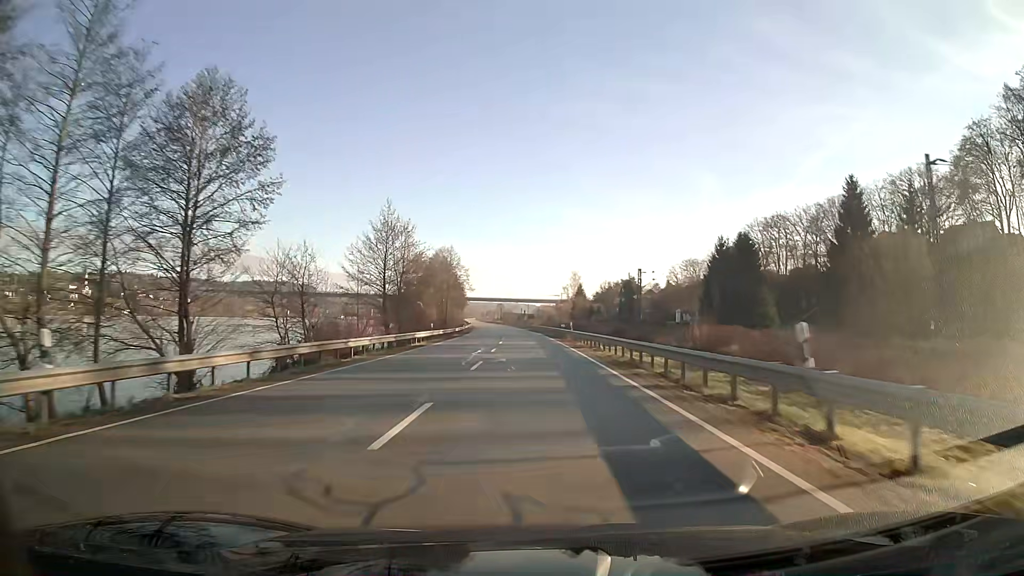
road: unclassified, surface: asphalt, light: Day
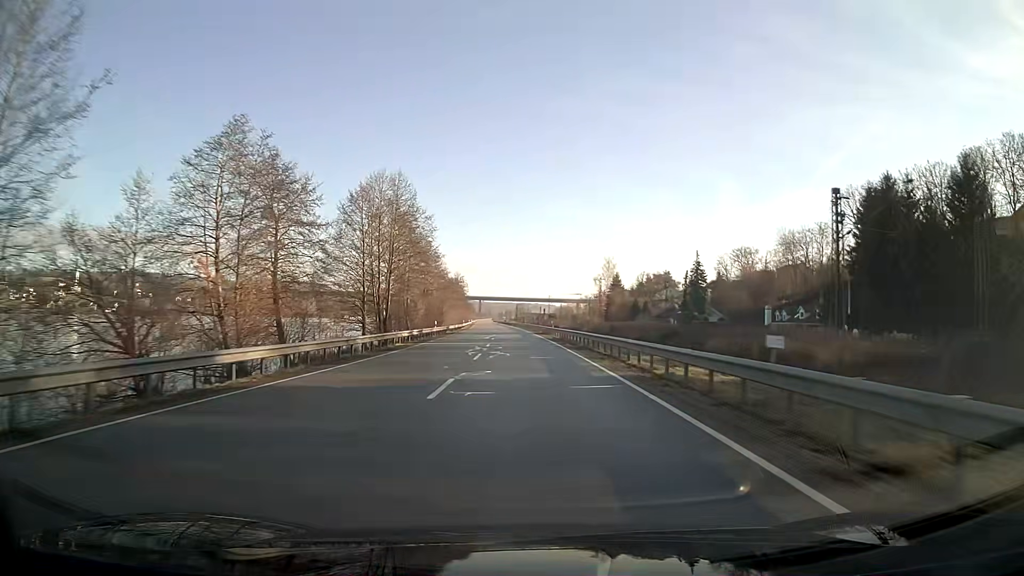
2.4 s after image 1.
(-0.8, +55.4) m; -2°
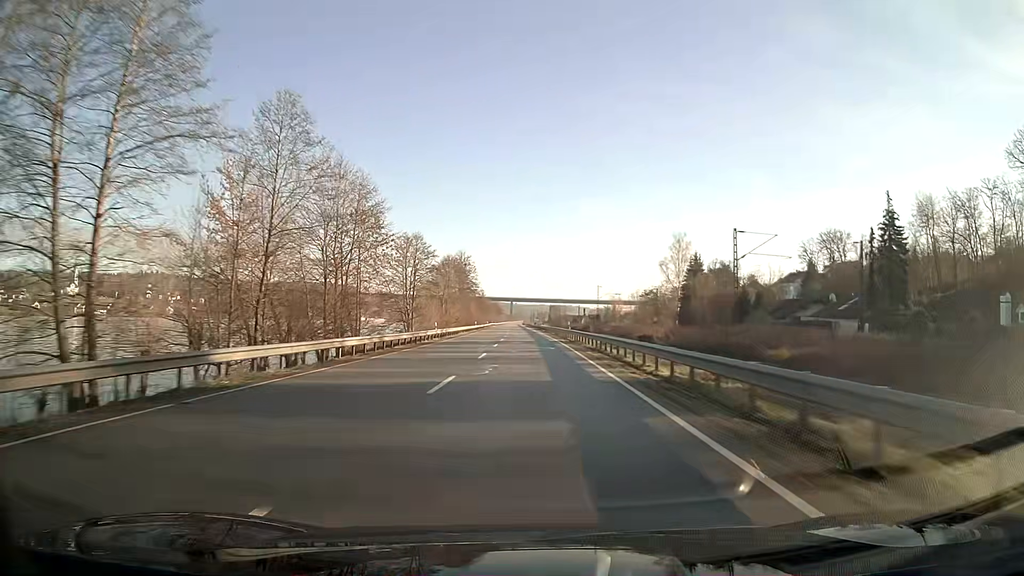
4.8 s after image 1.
(-1.5, +59.3) m; -3°
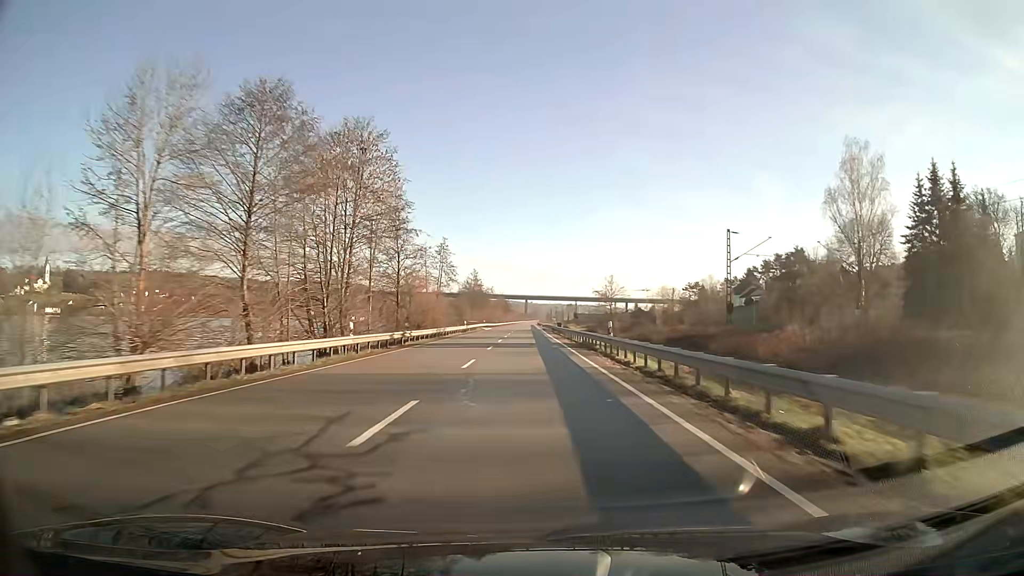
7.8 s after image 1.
(-0.9, +77.3) m; -1°
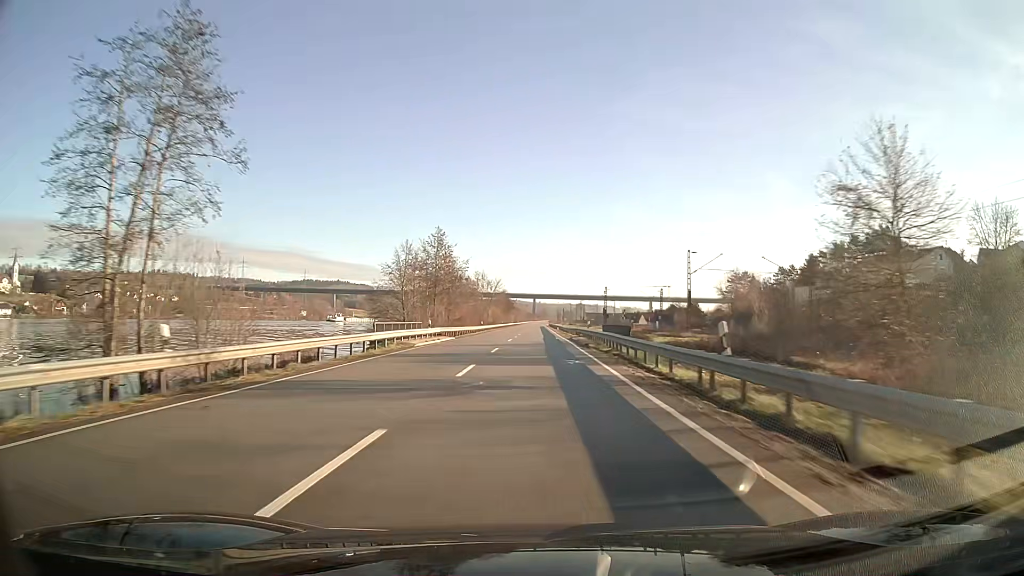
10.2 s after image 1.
(-0.4, +63.0) m; 0°
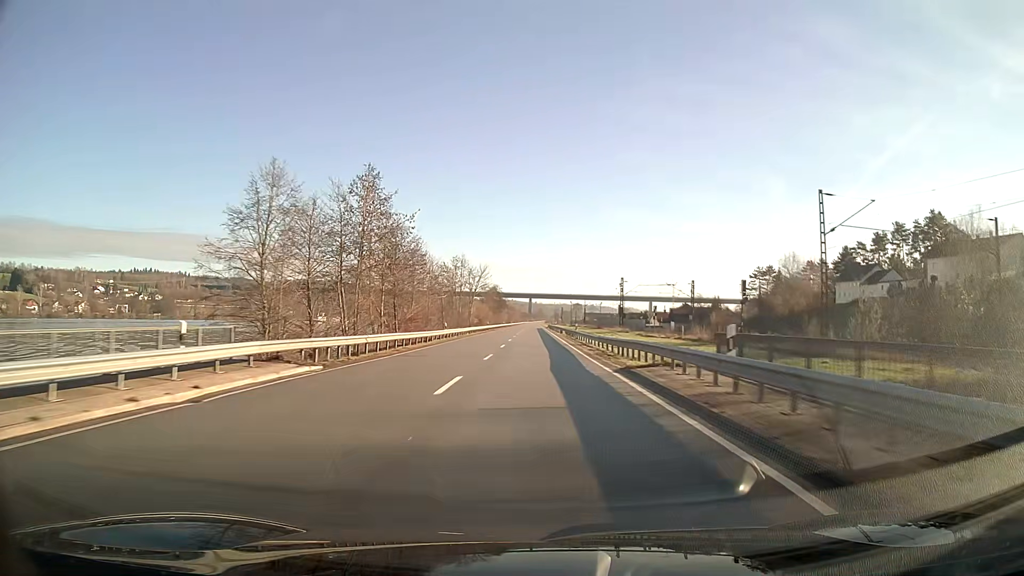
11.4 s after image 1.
(0.0, +31.7) m; 0°
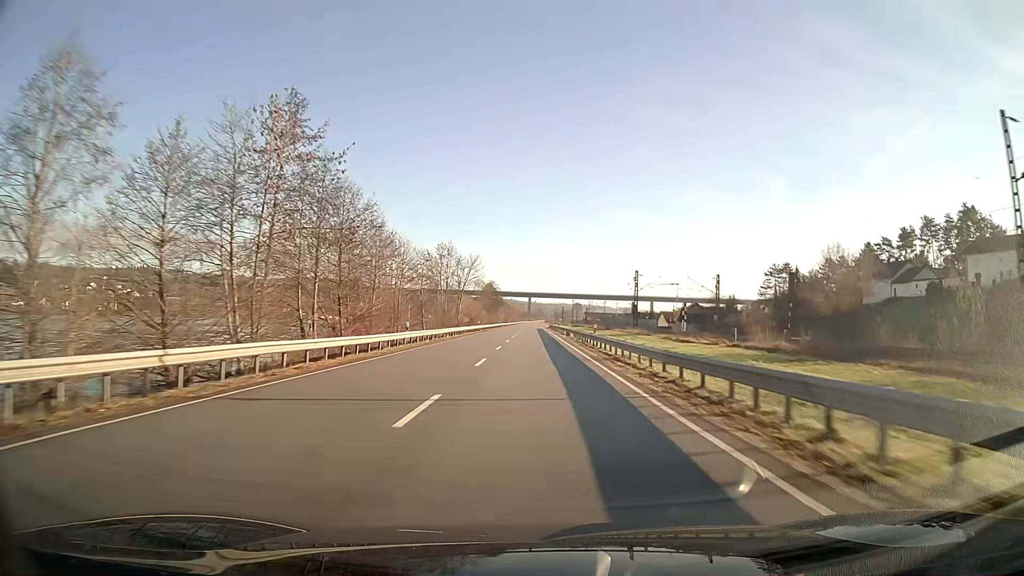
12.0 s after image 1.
(0.0, +15.9) m; 0°
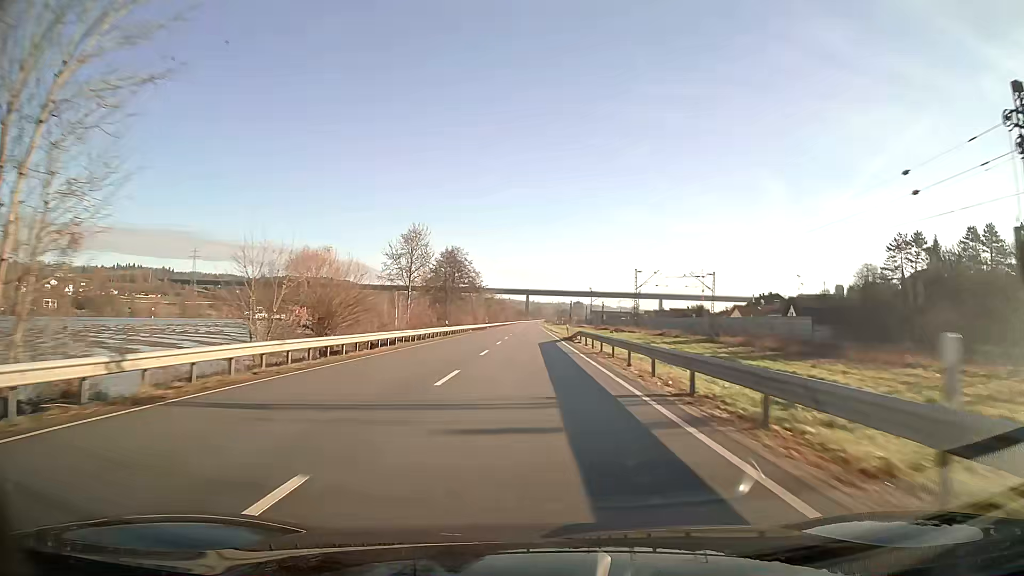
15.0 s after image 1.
(+0.1, +79.7) m; 0°
